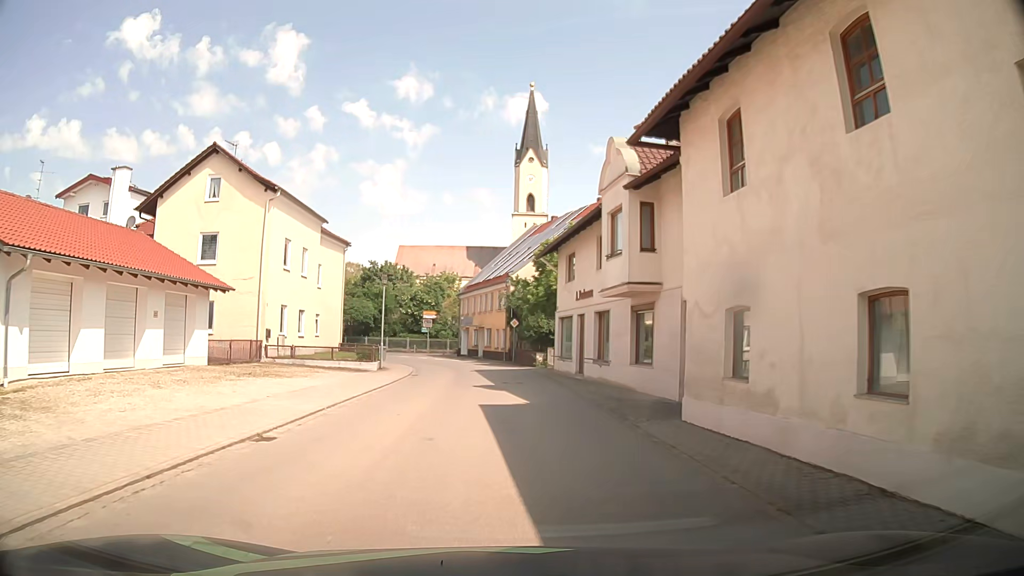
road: secondary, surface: asphalt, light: Day
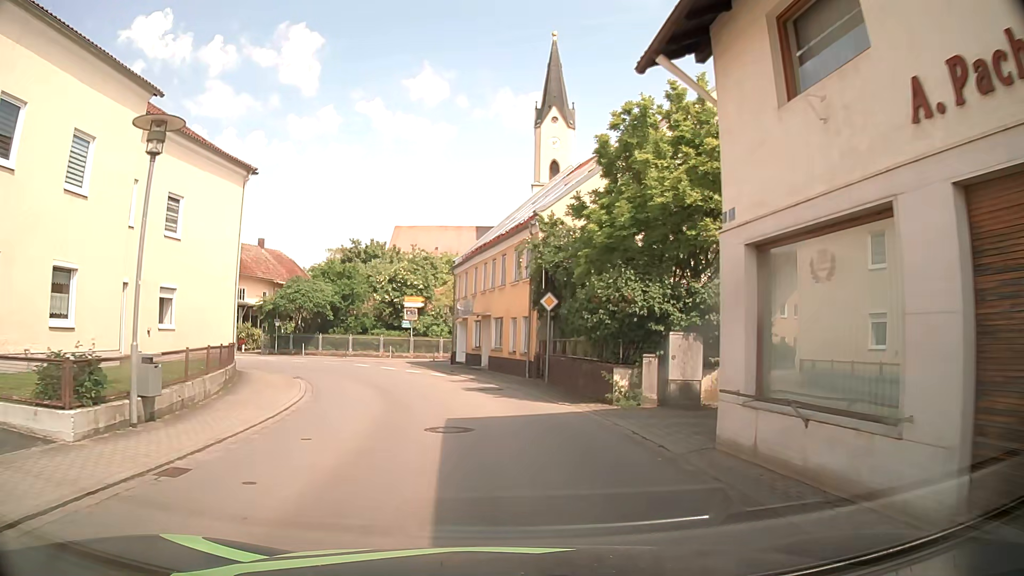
(+0.5, +22.5) m; 0°
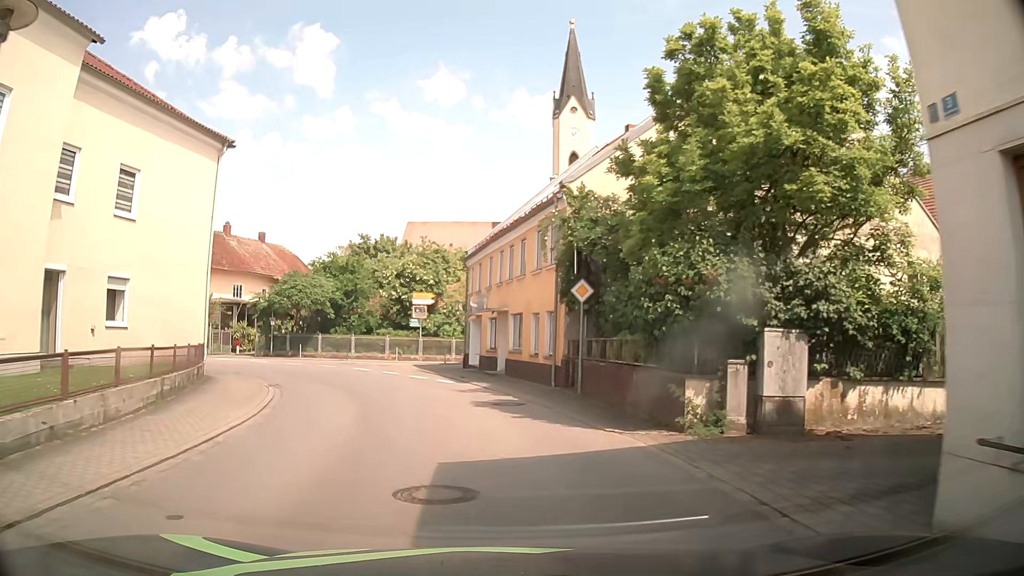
(-0.1, +4.5) m; -2°
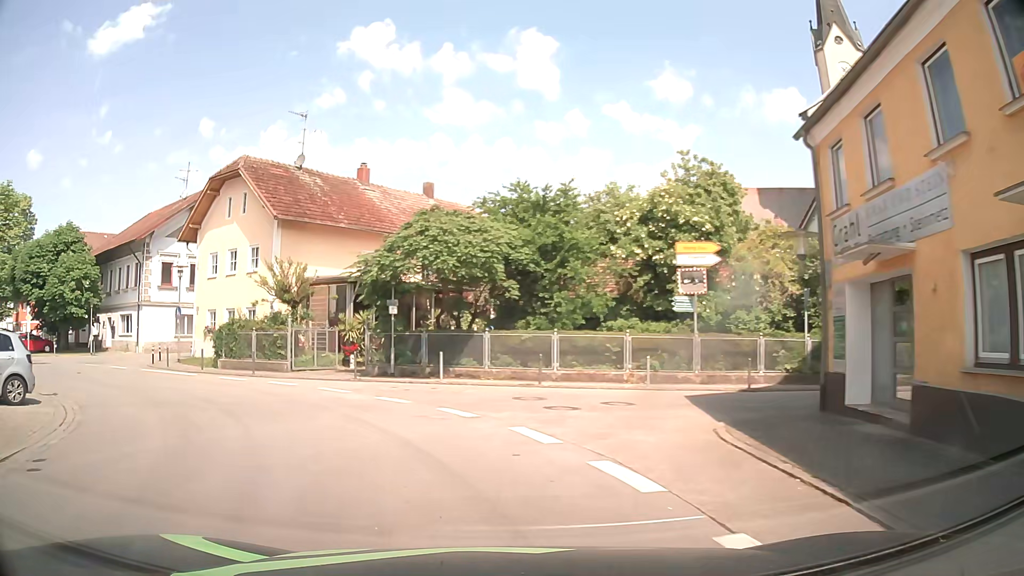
(-2.9, +22.0) m; -20°
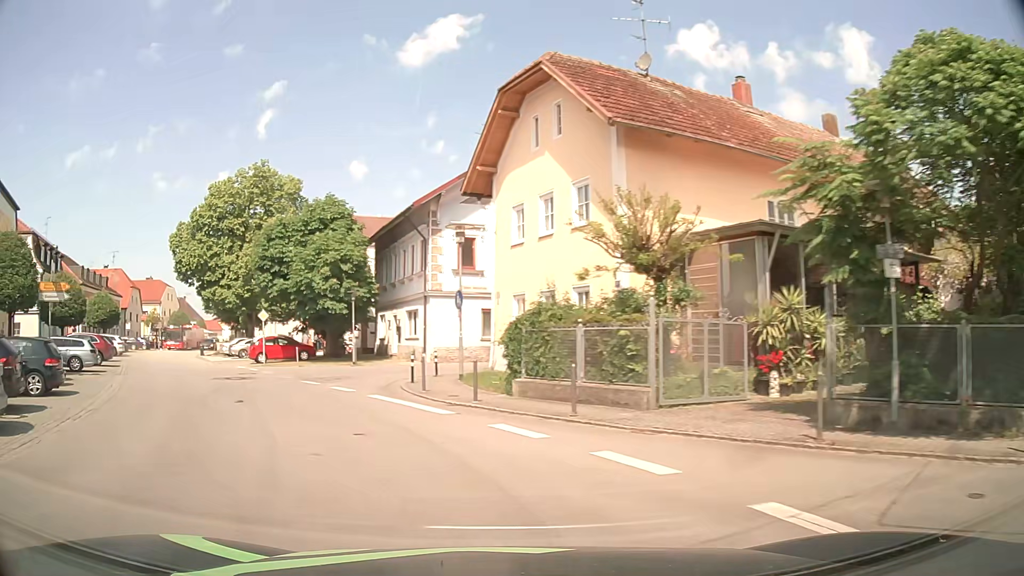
(-3.3, +12.6) m; -30°
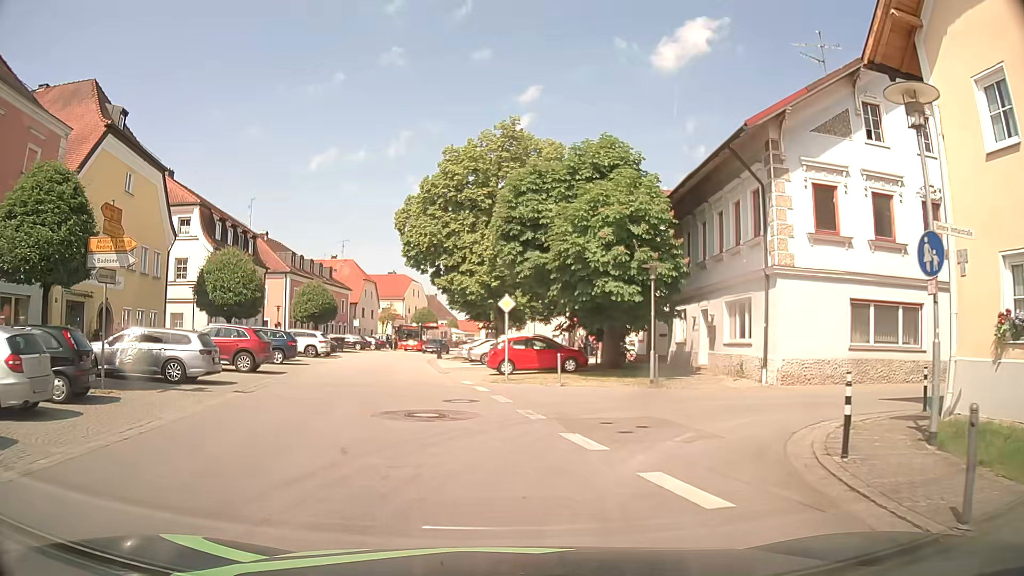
(-3.0, +11.4) m; -24°
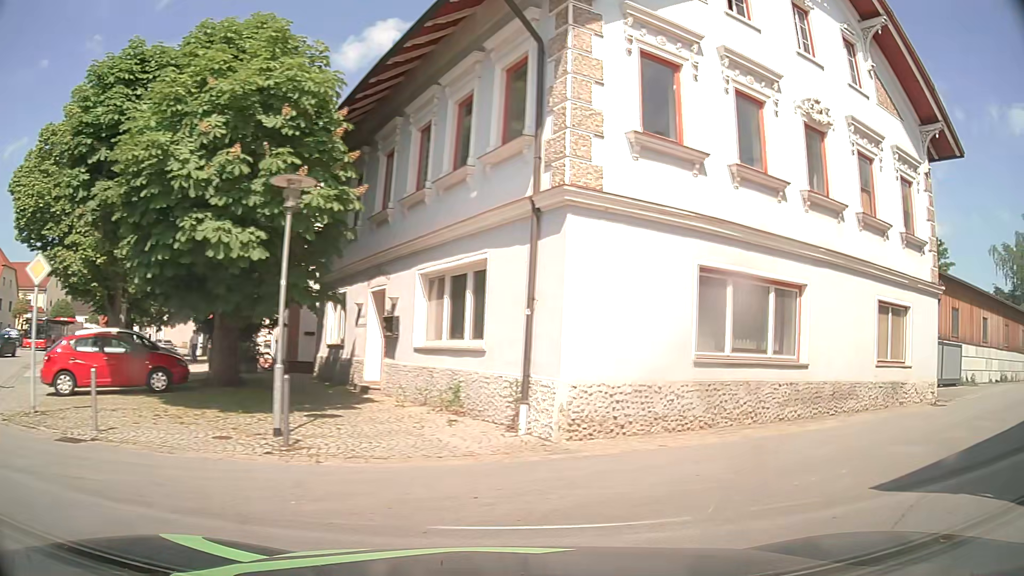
(+1.4, +10.2) m; +29°
